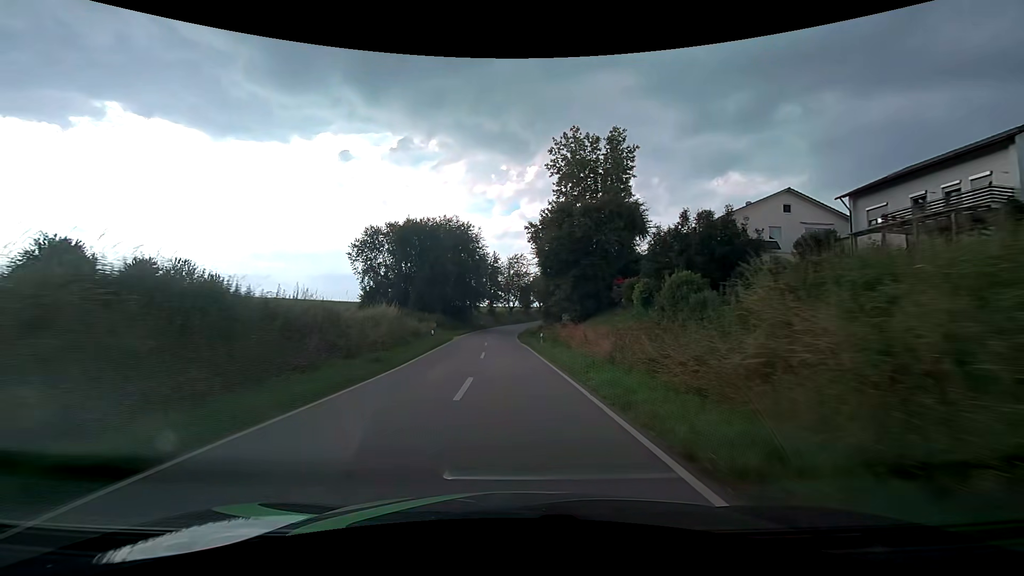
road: tertiary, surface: asphalt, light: Day
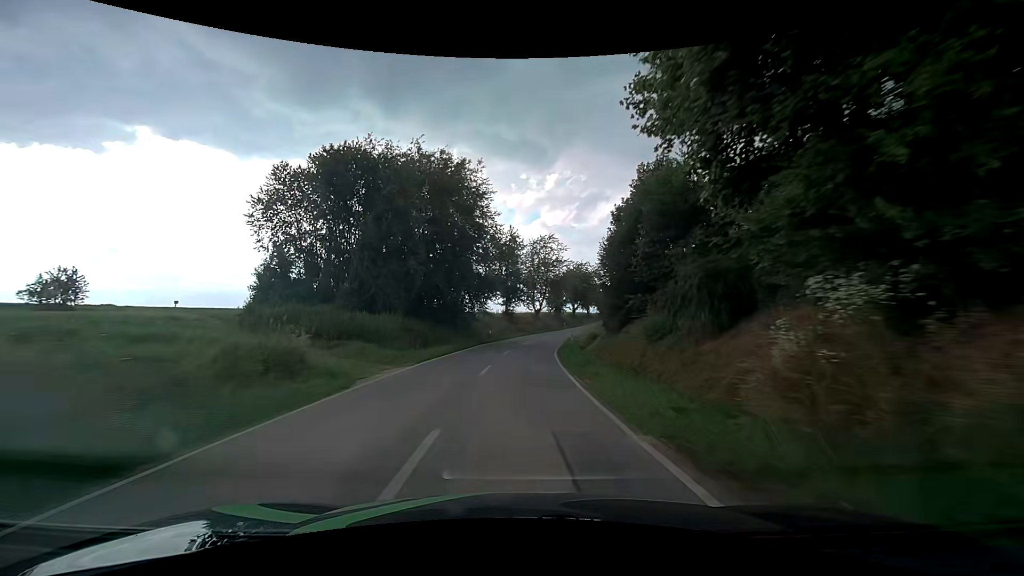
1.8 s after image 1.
(-1.1, +30.7) m; -4°
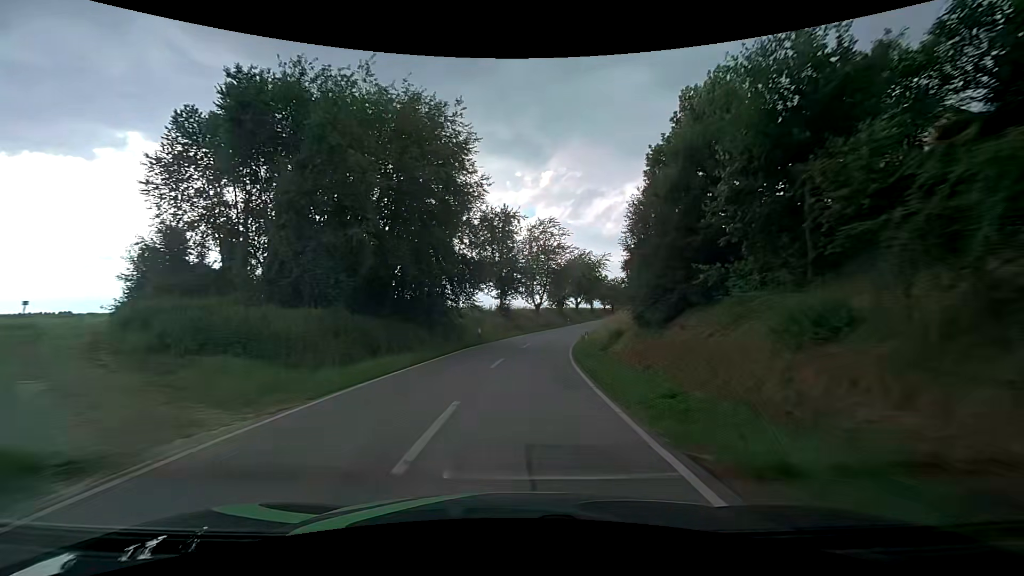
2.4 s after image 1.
(0.0, +10.0) m; 0°
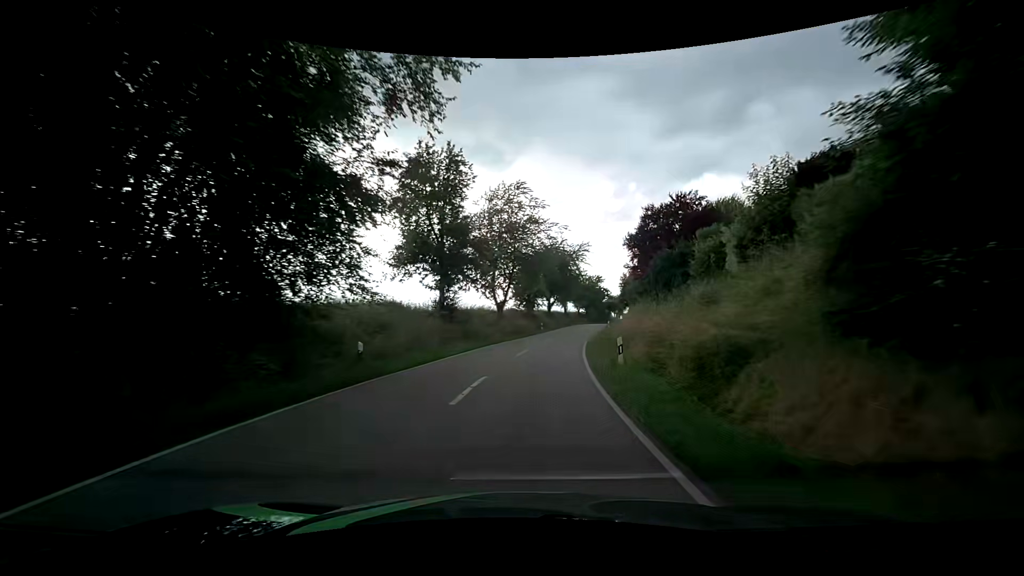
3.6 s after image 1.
(+0.8, +19.7) m; +5°
(0, +10) (+1, +20) (+2, +30) (+4, +40) (+6, +50) (+8, +59) (+10, +69) (+13, +79) (+15, +88) (+18, +98) m
